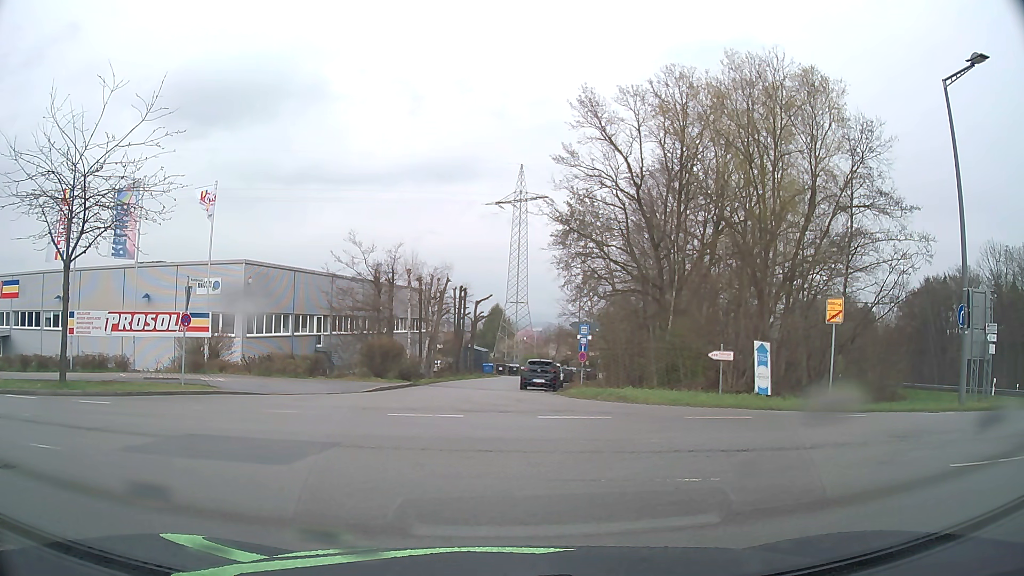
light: Day
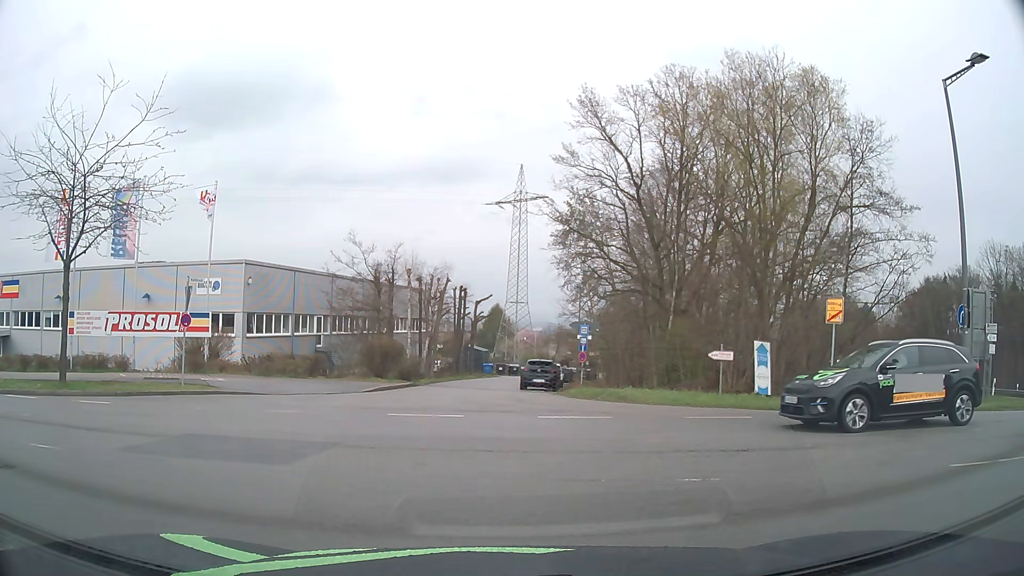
(0.0, 0.0) m; 0°
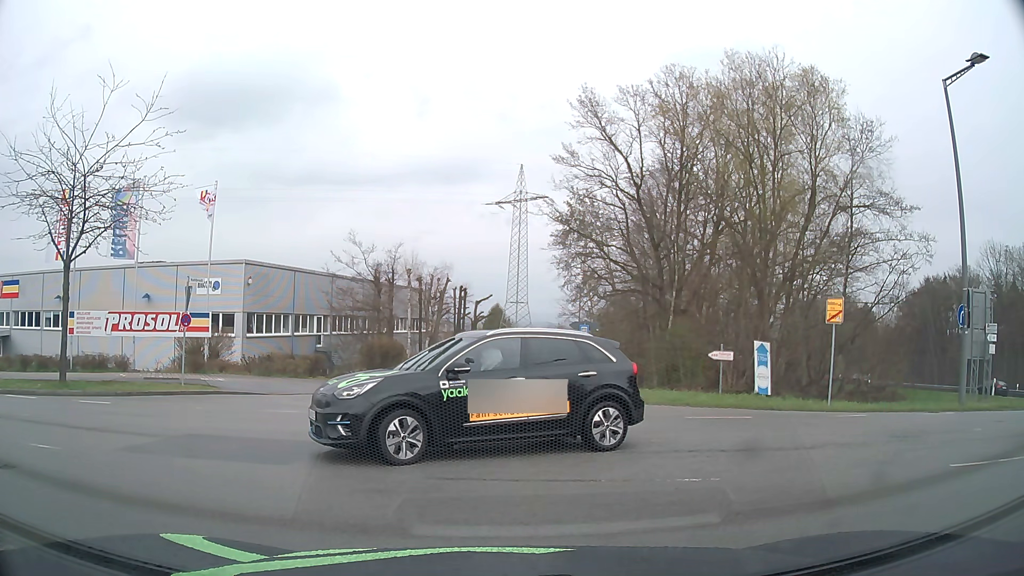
(0.0, 0.0) m; 0°
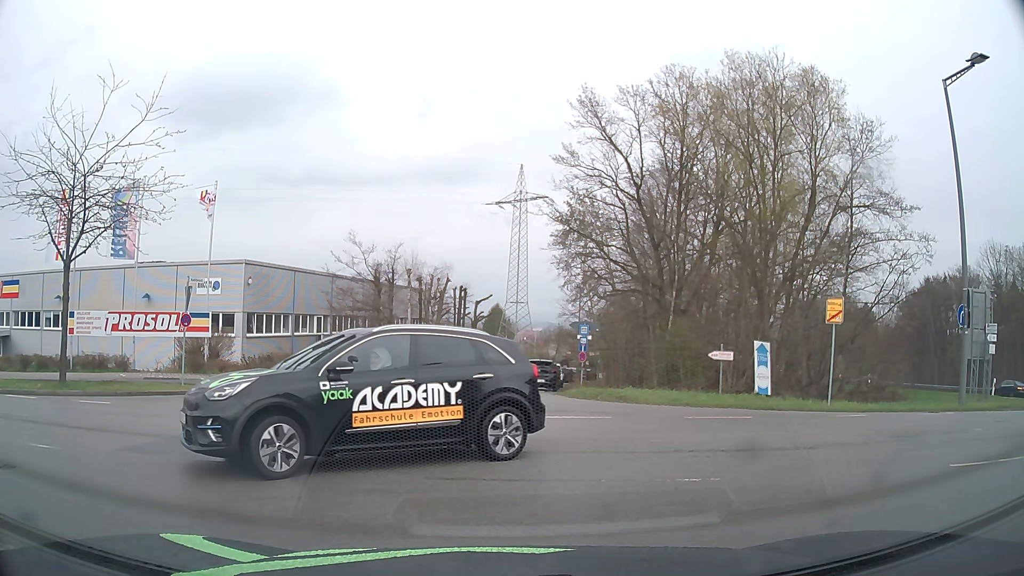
(0.0, 0.0) m; 0°
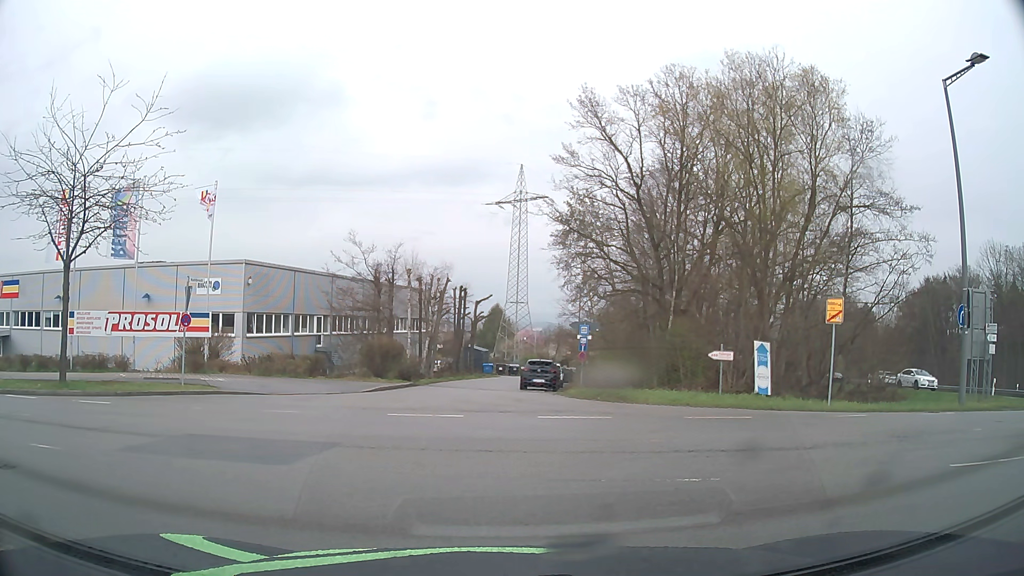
(0.0, 0.0) m; 0°
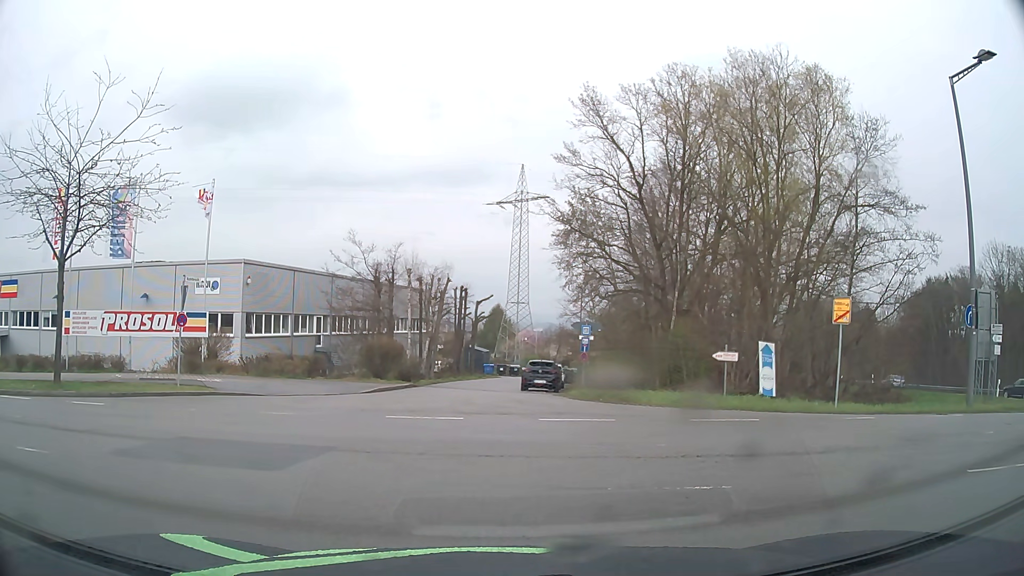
(0.0, +0.3) m; 0°
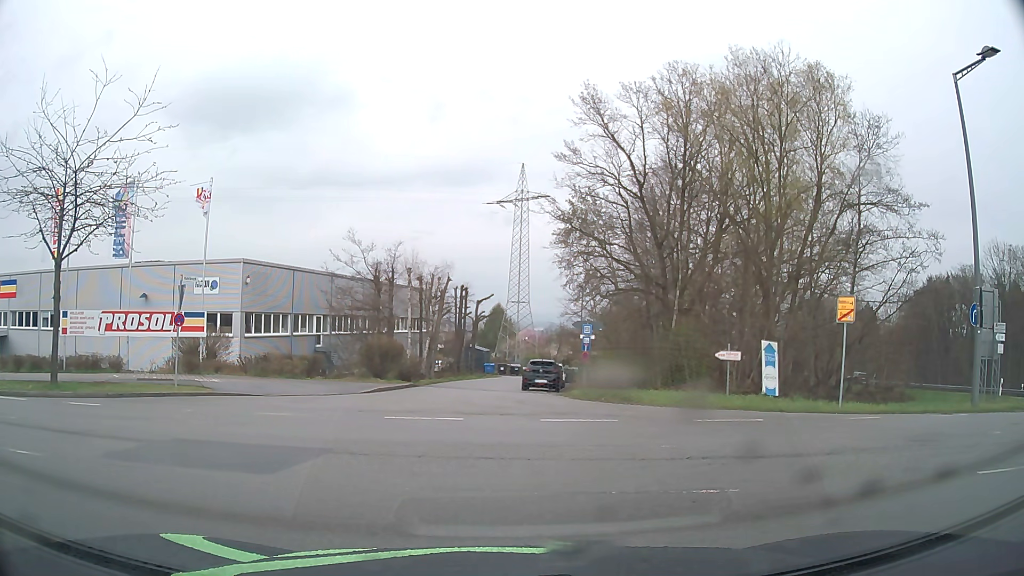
(0.0, +0.3) m; 0°
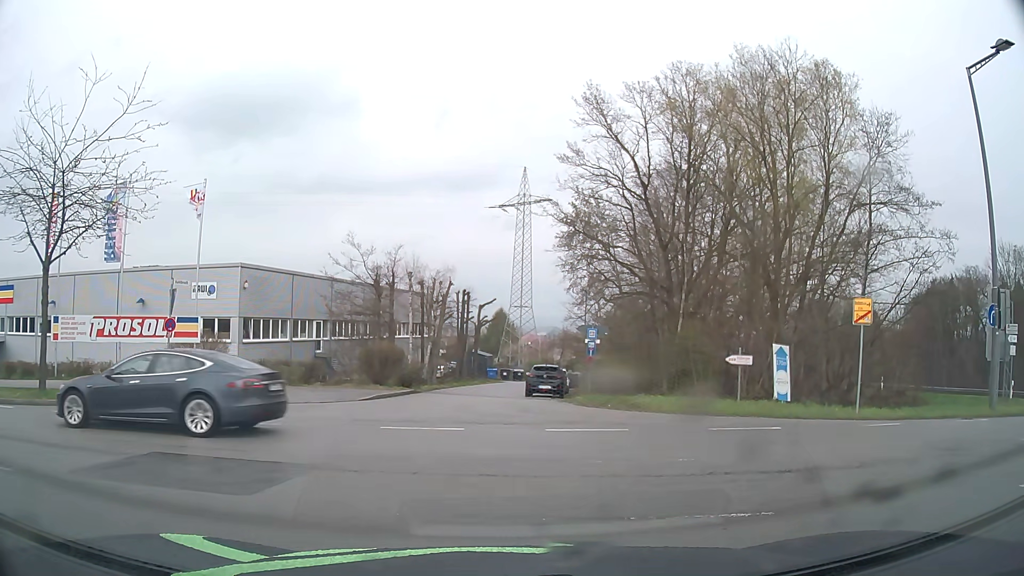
(0.0, +0.8) m; 0°
(-4, +9) (-13, +13) (-23, +15) (-32, +16) (-42, +17) (-52, +19) (-62, +21) (-72, +22) (-82, +25) (-91, +28) m
